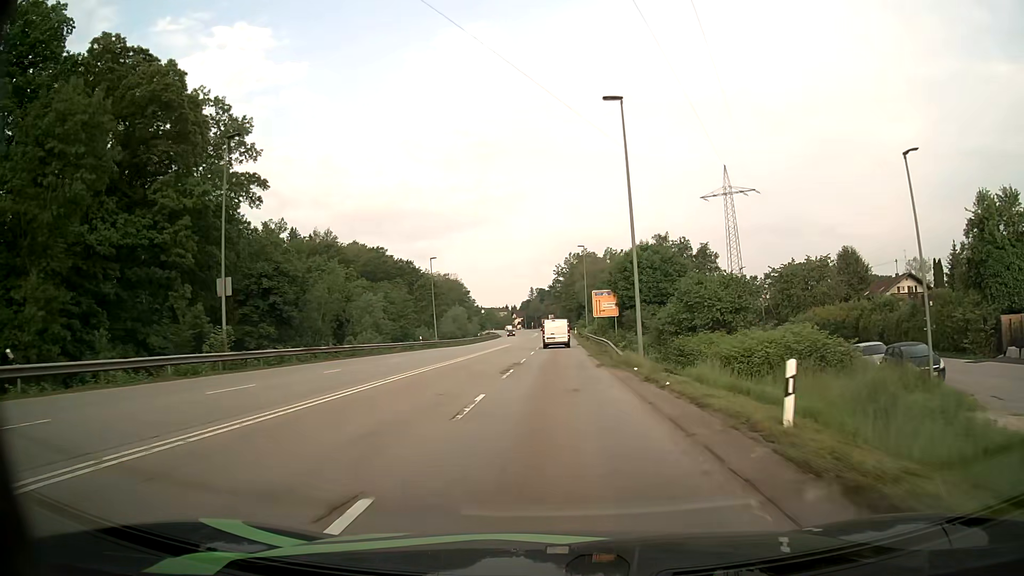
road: secondary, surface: asphalt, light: Day
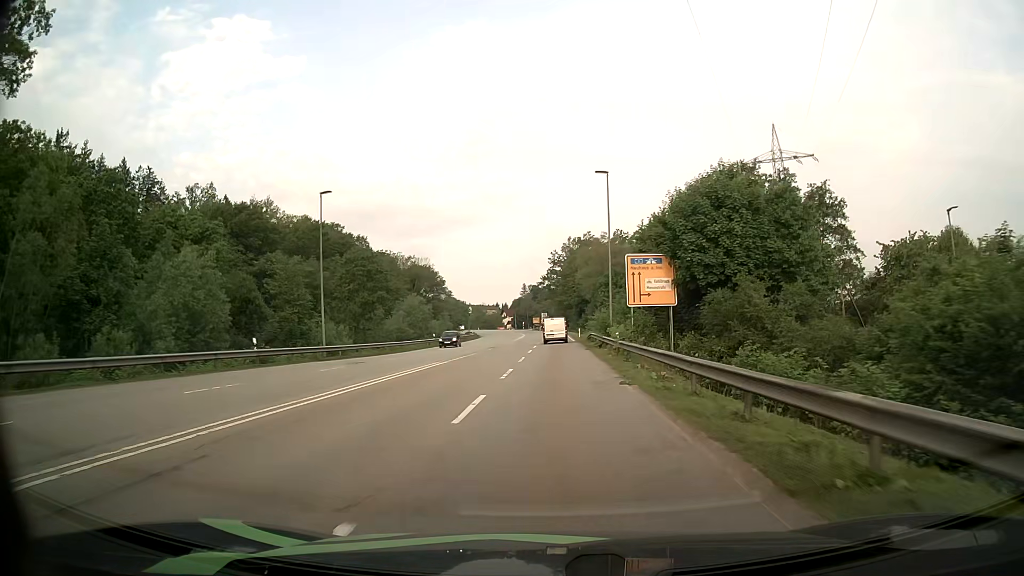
(+0.4, +36.6) m; 0°
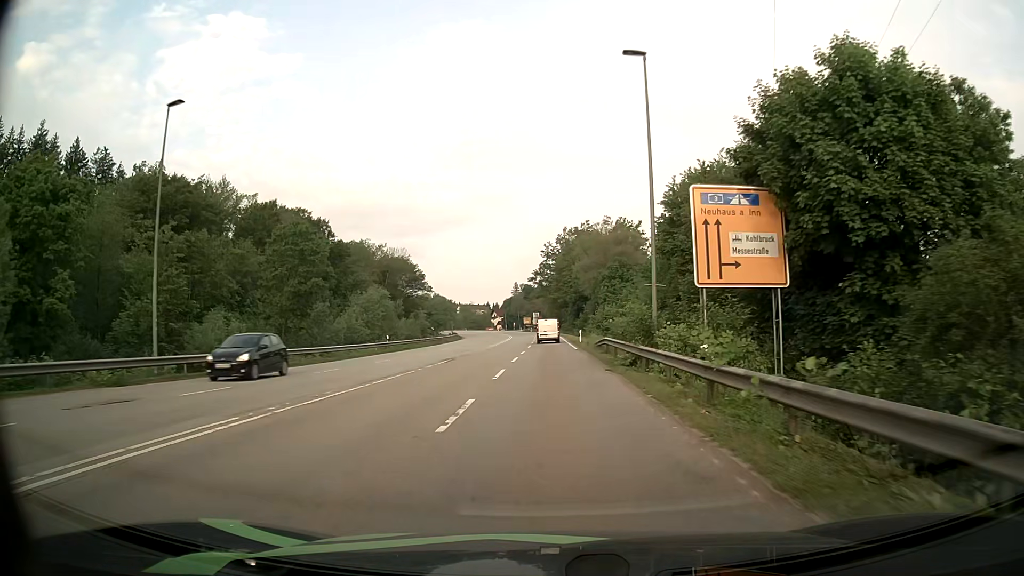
(+0.2, +18.1) m; +1°
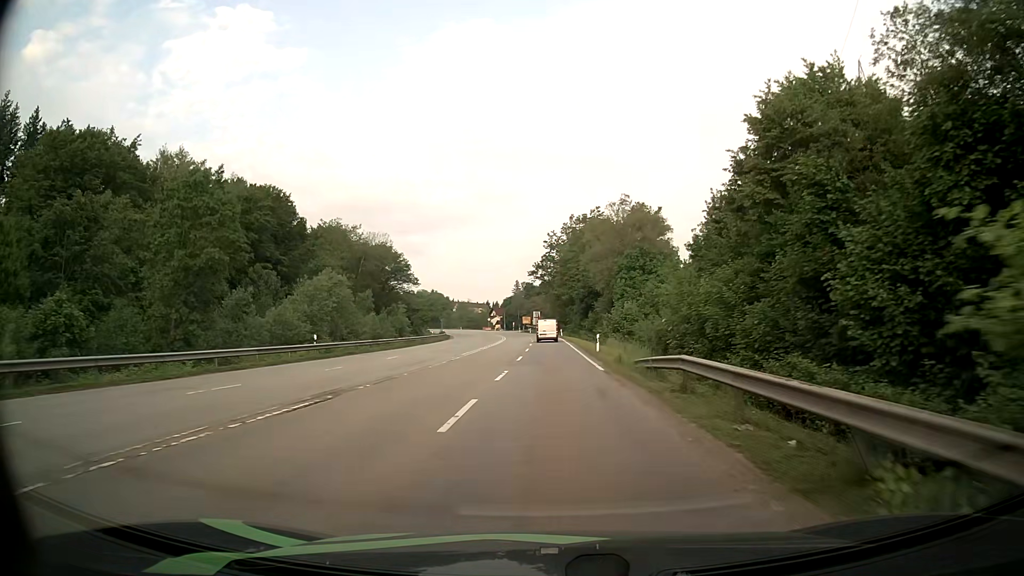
(-0.1, +17.9) m; 0°
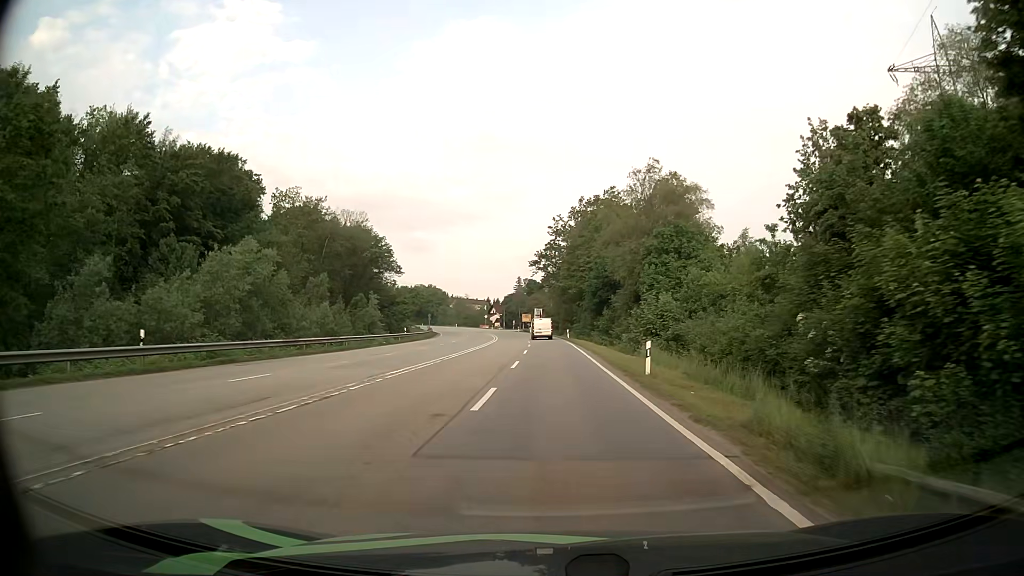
(0.0, +17.7) m; 0°
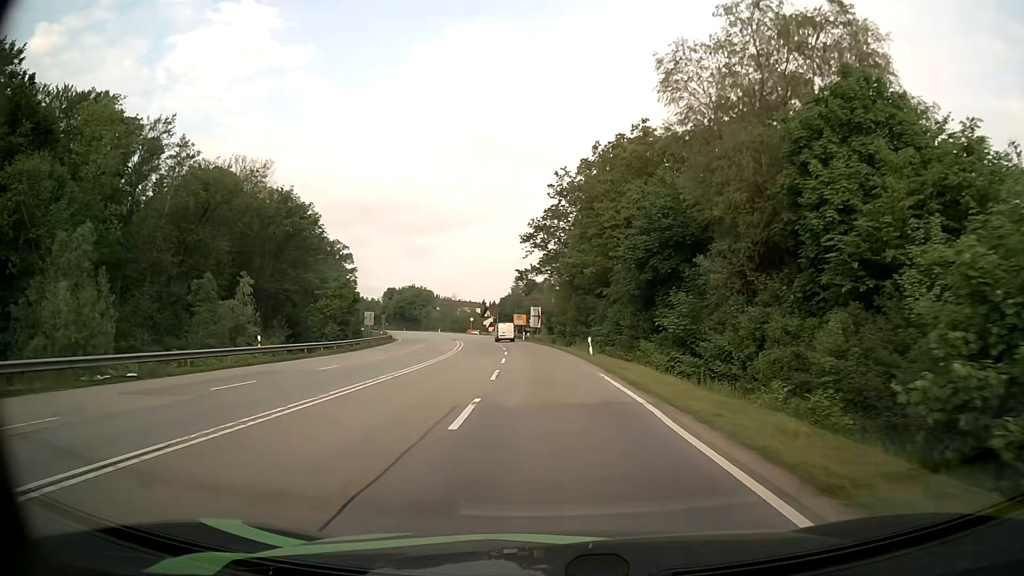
(+0.2, +35.5) m; 0°
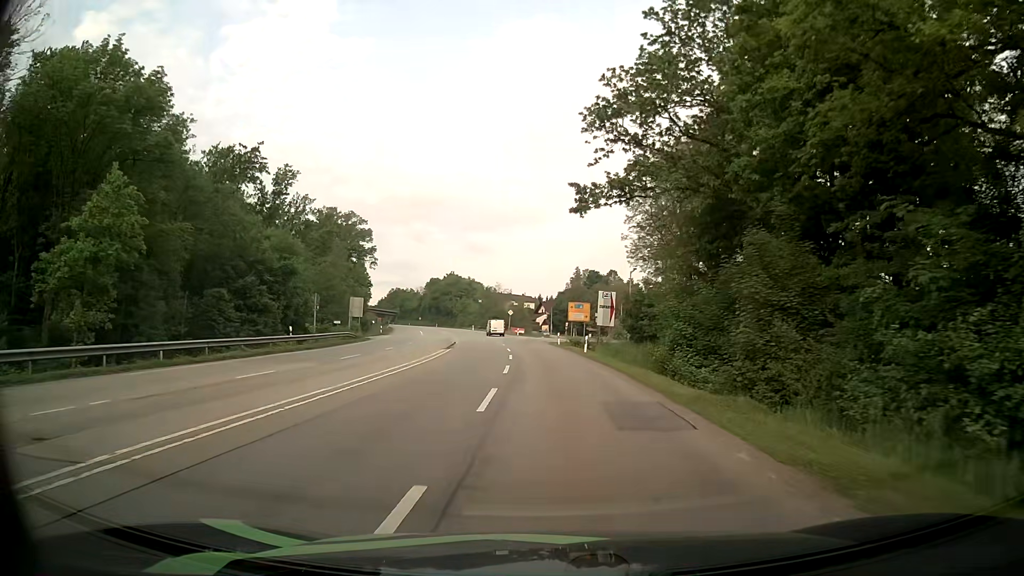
(-1.7, +43.1) m; -5°
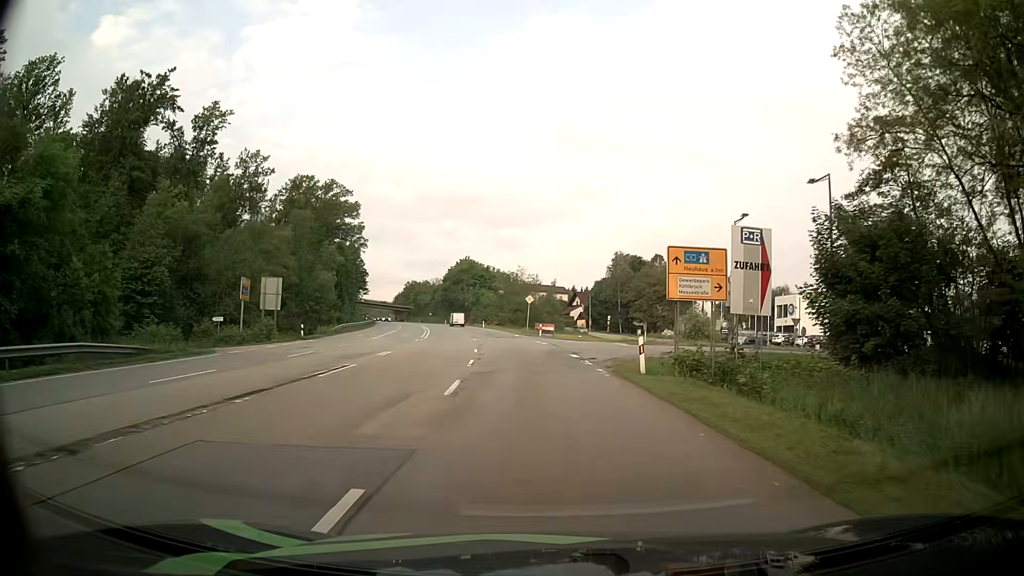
(-0.4, +36.6) m; -3°
(0, +10) (0, +20) (+2, +30) (+10, +35) (+20, +36) (+30, +37) (+40, +37) (+50, +37) (+60, +37) (+70, +37) m
